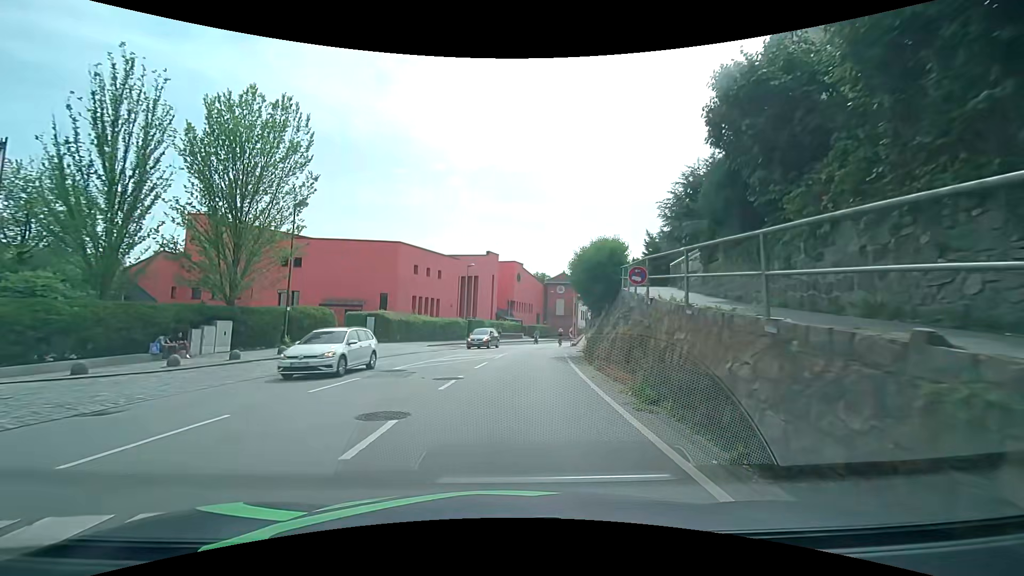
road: tertiary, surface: asphalt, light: Day
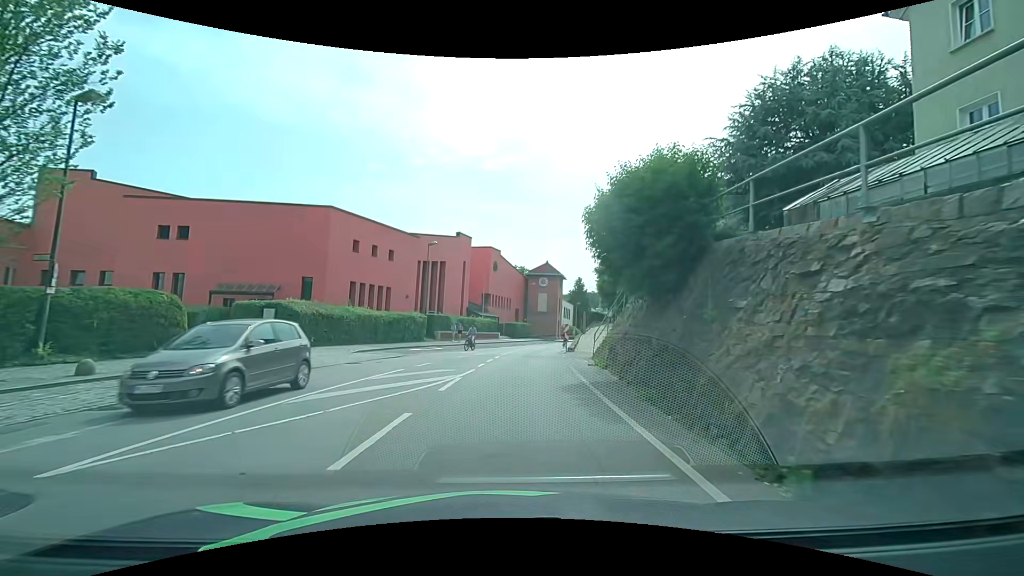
(+0.2, +12.4) m; +2°
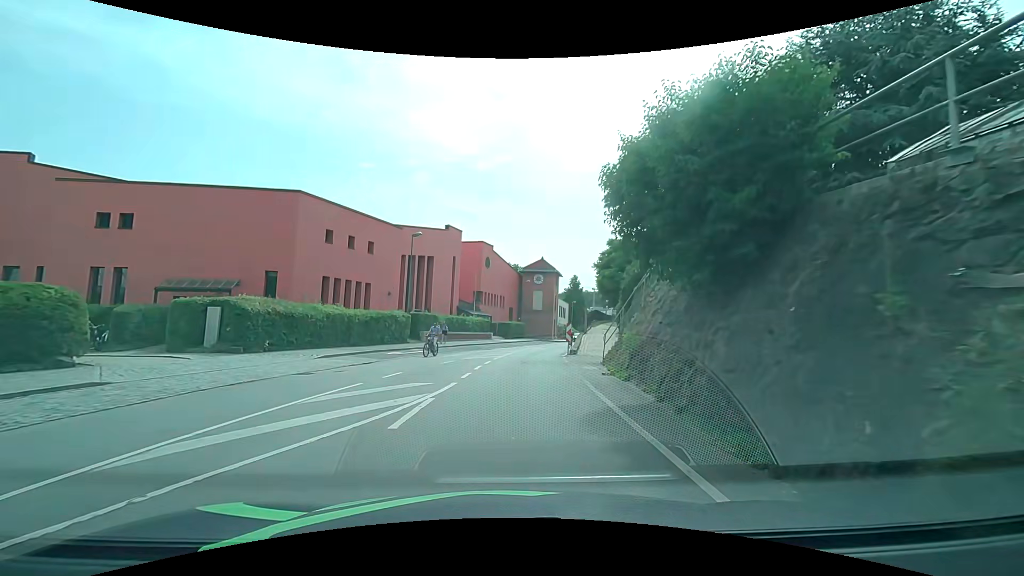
(0.0, +4.0) m; +2°
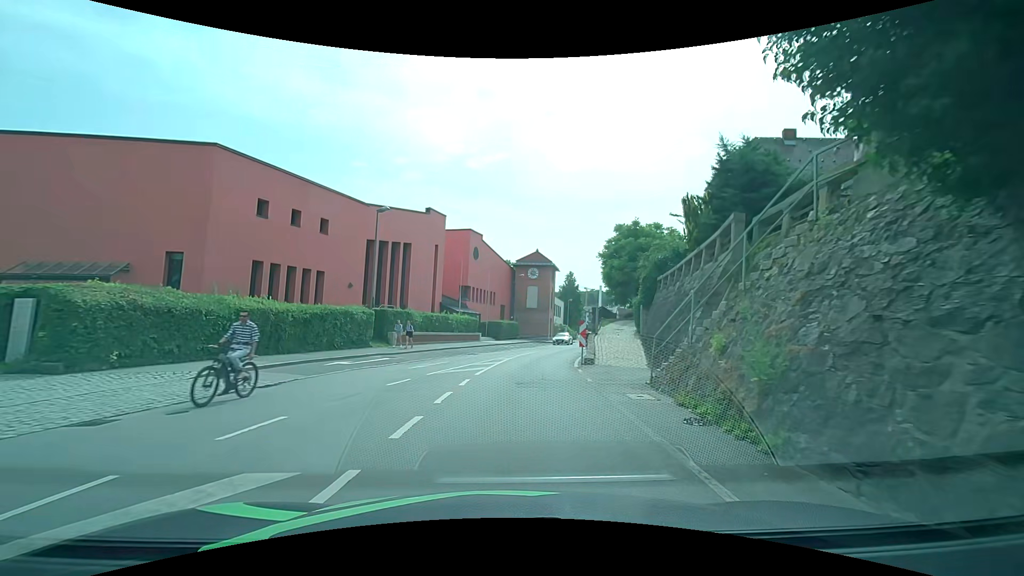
(0.0, +7.6) m; 0°
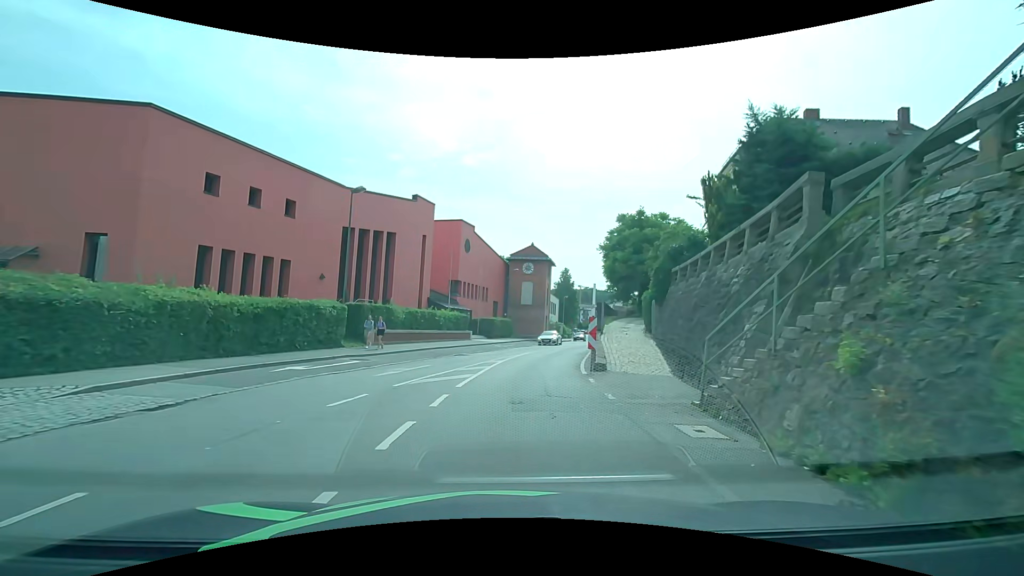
(+0.1, +3.6) m; 0°
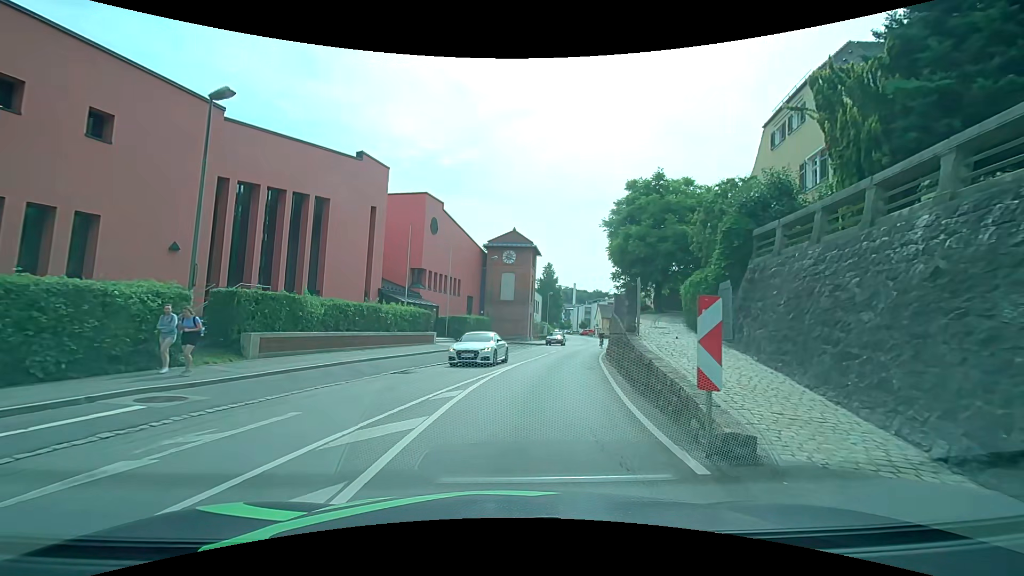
(+0.5, +10.3) m; +4°
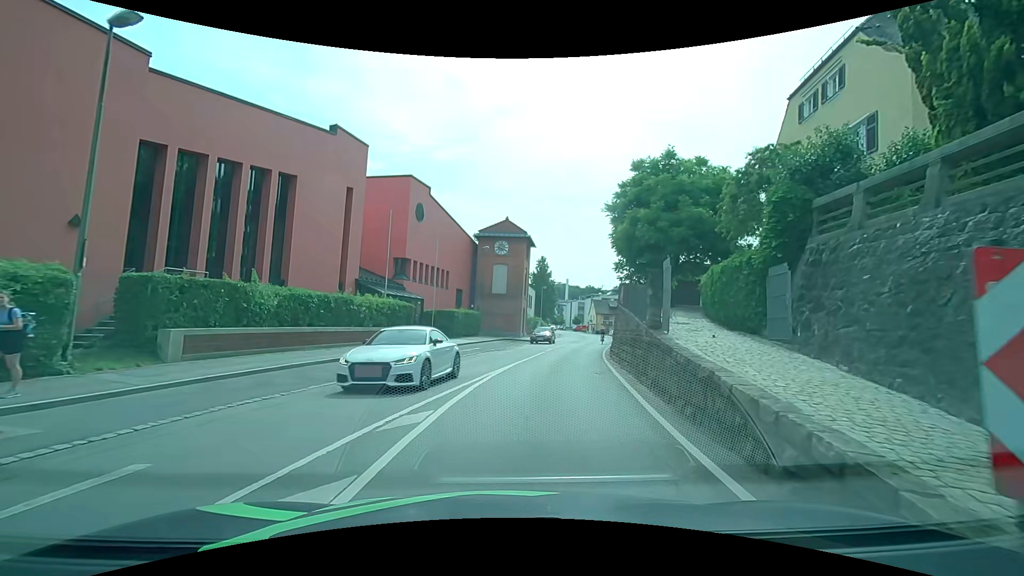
(+0.1, +3.3) m; +1°
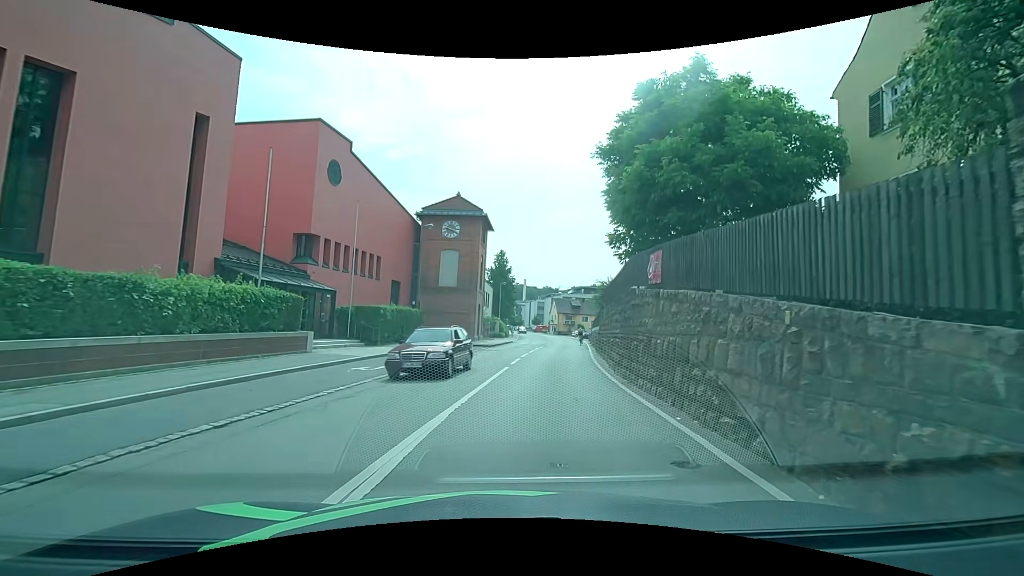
(+0.3, +10.1) m; +4°
(+1, +10) (+2, +20) (+3, +30) (+5, +40) (+6, +50) (+7, +60) (+9, +69) (+9, +79) (+10, +89) (+10, +99) m
